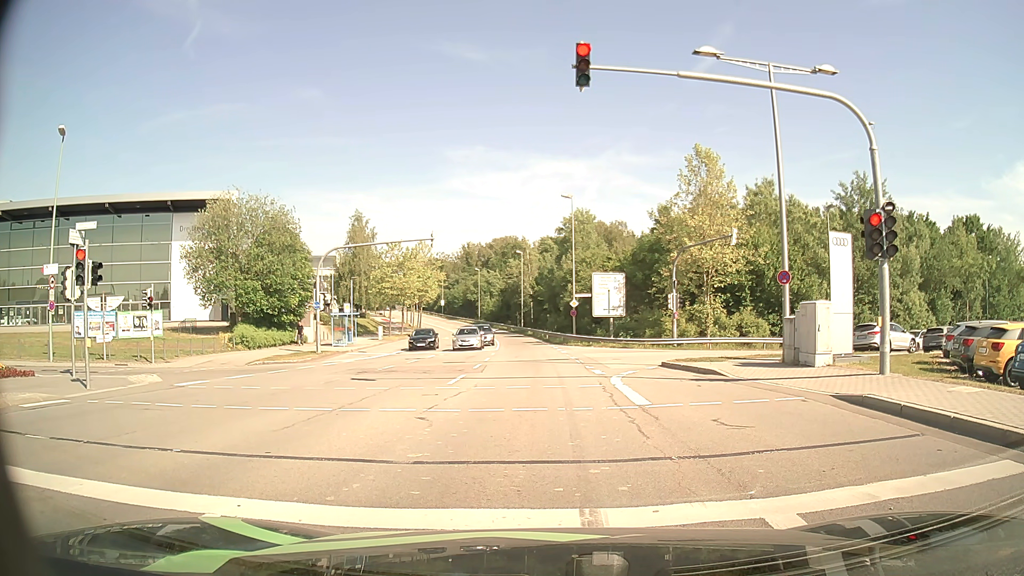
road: secondary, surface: asphalt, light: Day
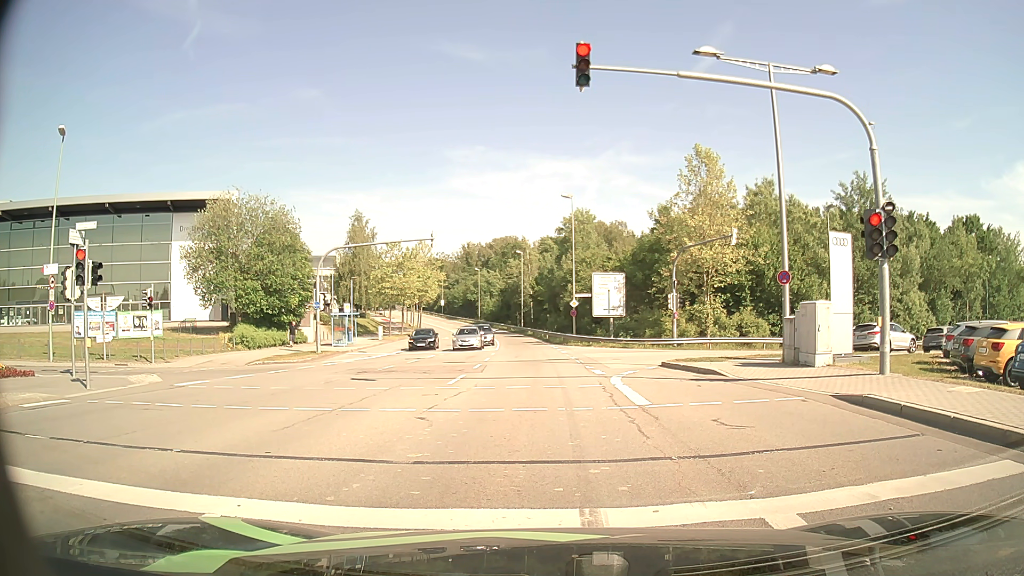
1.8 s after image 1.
(0.0, 0.0) m; 0°
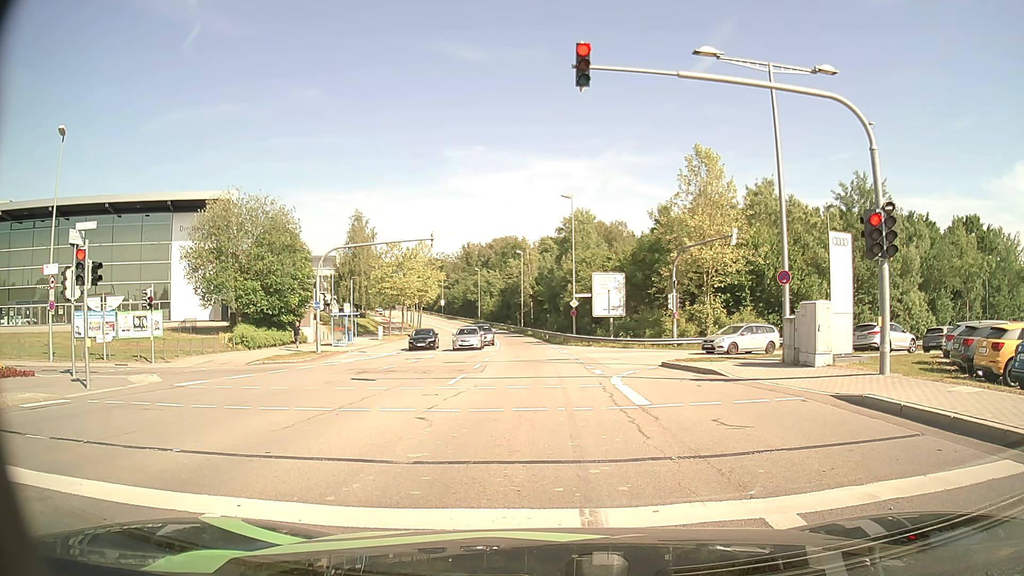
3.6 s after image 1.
(0.0, 0.0) m; 0°
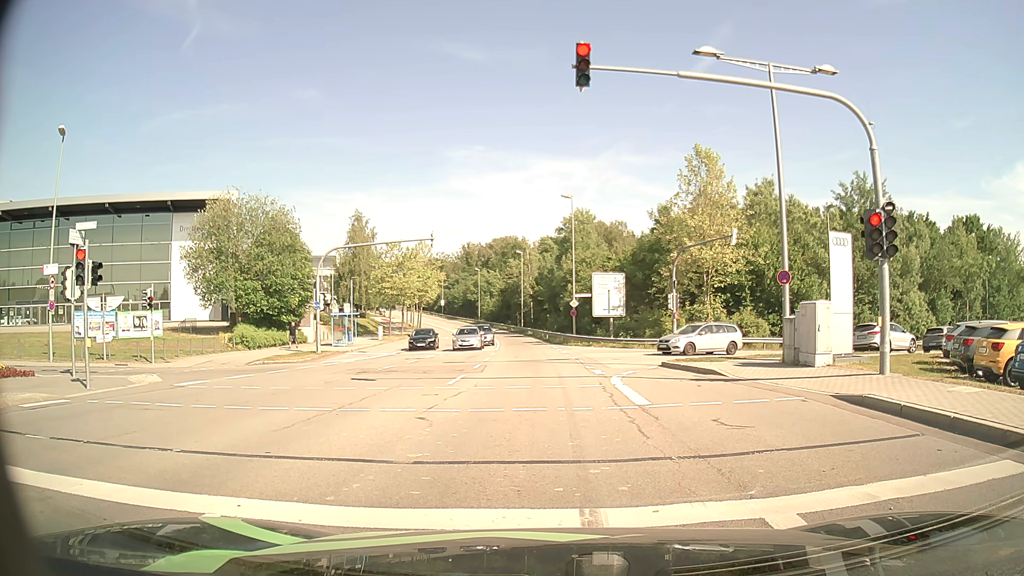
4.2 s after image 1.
(0.0, 0.0) m; 0°
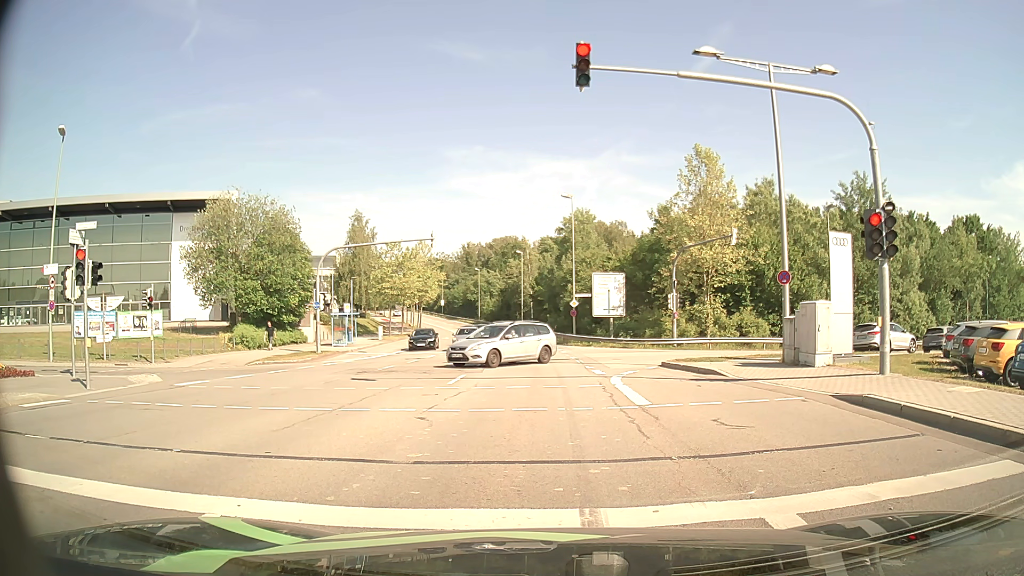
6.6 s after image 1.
(0.0, 0.0) m; 0°
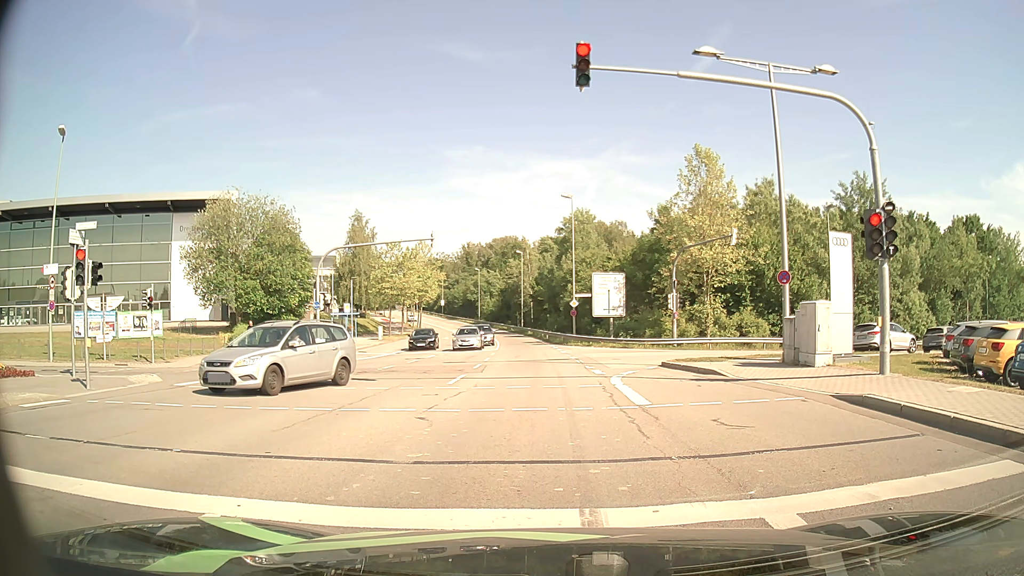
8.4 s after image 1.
(0.0, 0.0) m; 0°
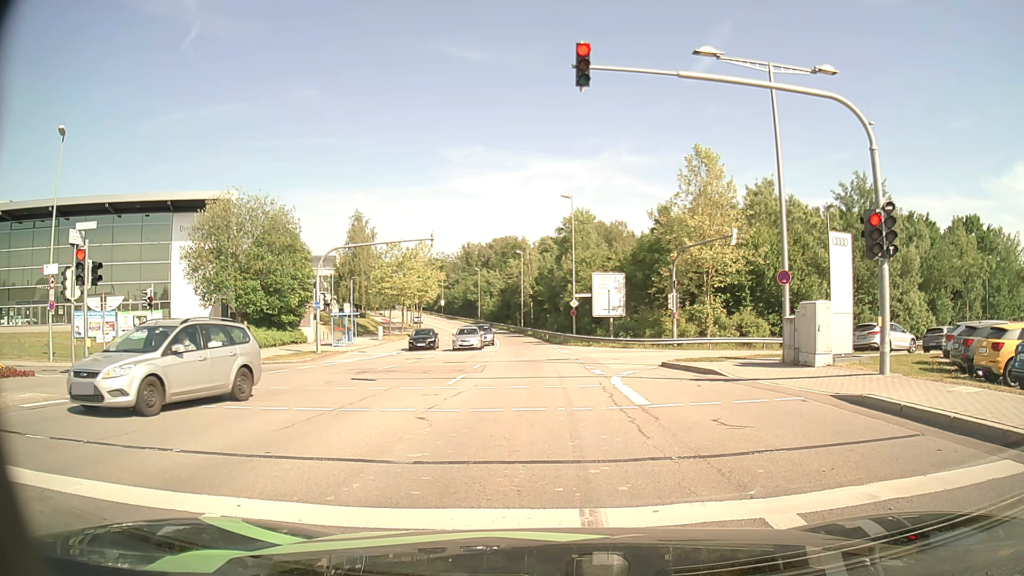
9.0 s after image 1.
(0.0, 0.0) m; 0°
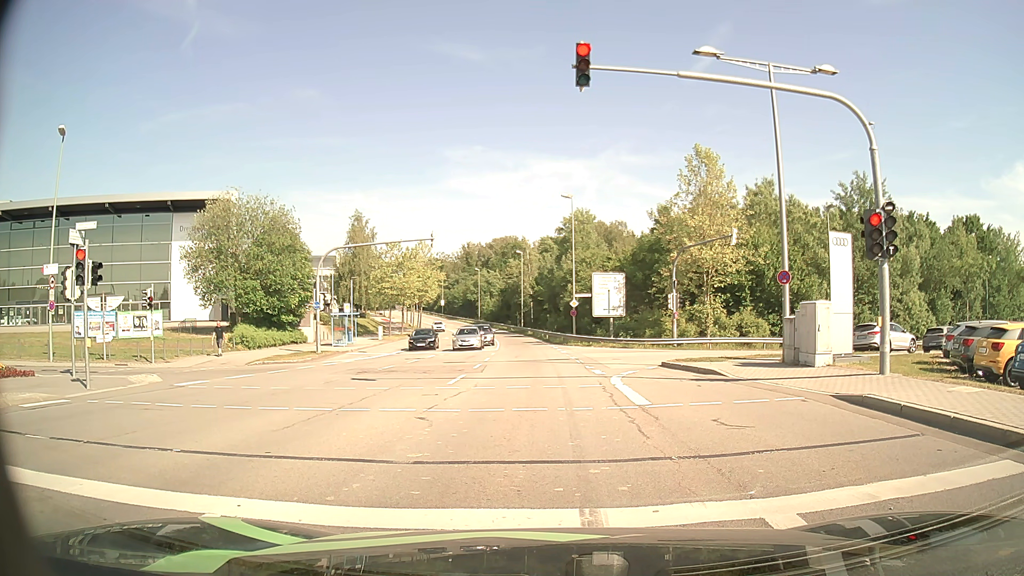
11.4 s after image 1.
(0.0, 0.0) m; 0°
(0, +10) (0, +20) (-1, +30) (-1, +40) (-2, +50) (-2, +60) (-3, +70) (-5, +80) (-6, +90) (-8, +100) m
